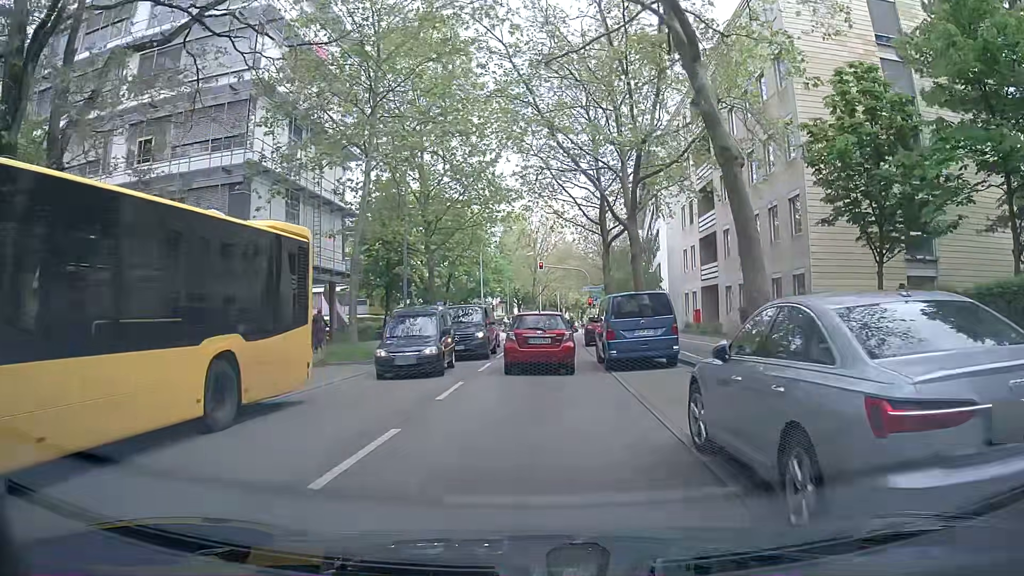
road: secondary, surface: asphalt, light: Day
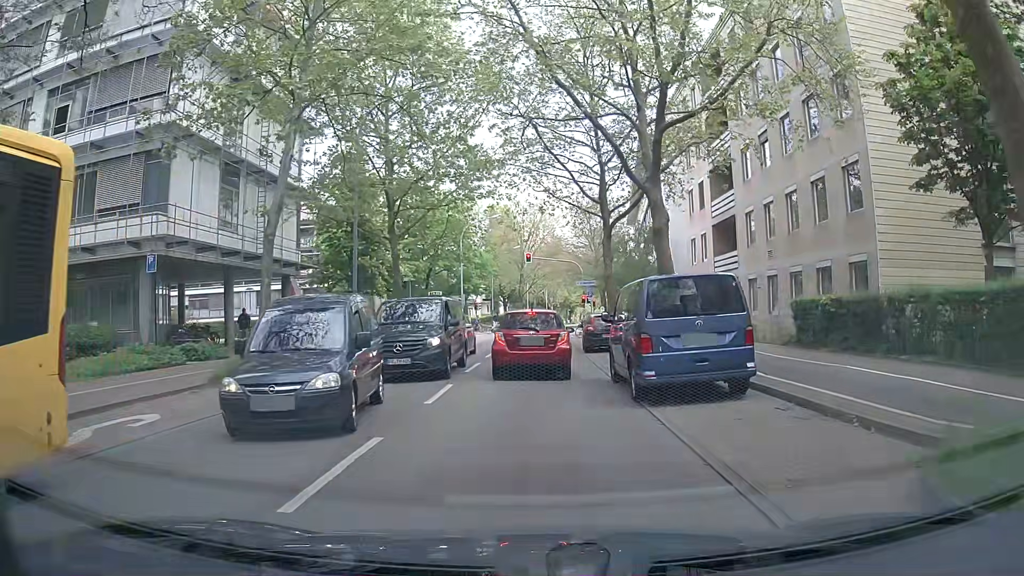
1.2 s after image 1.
(+0.2, +6.7) m; +1°
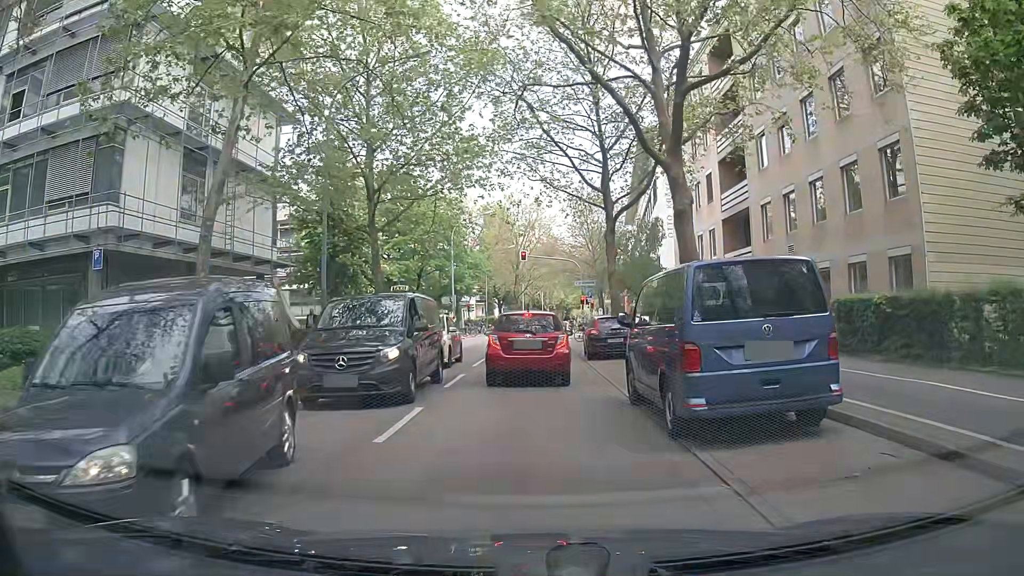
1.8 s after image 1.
(0.0, +3.1) m; 0°
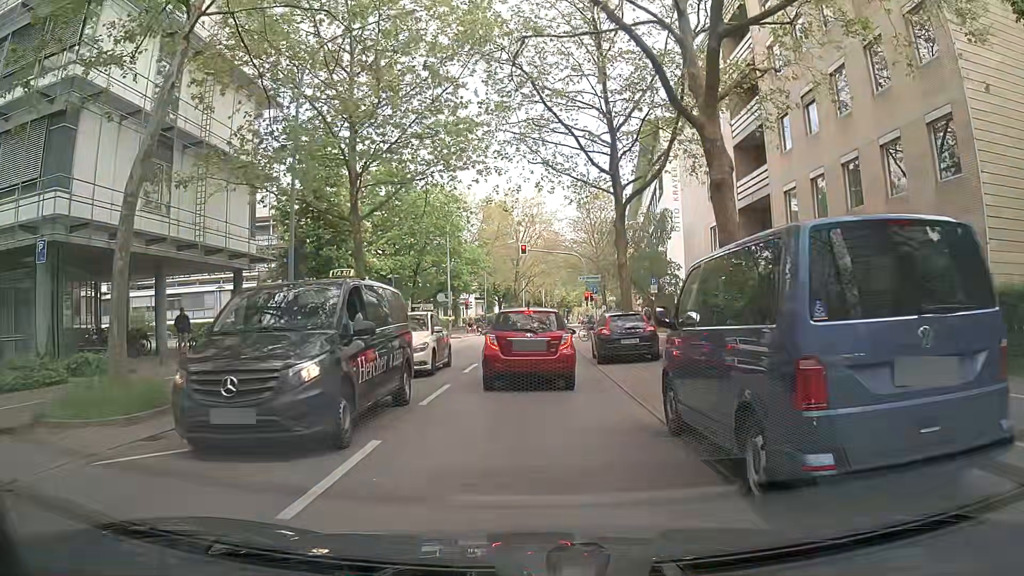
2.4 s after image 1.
(+0.1, +2.9) m; 0°
